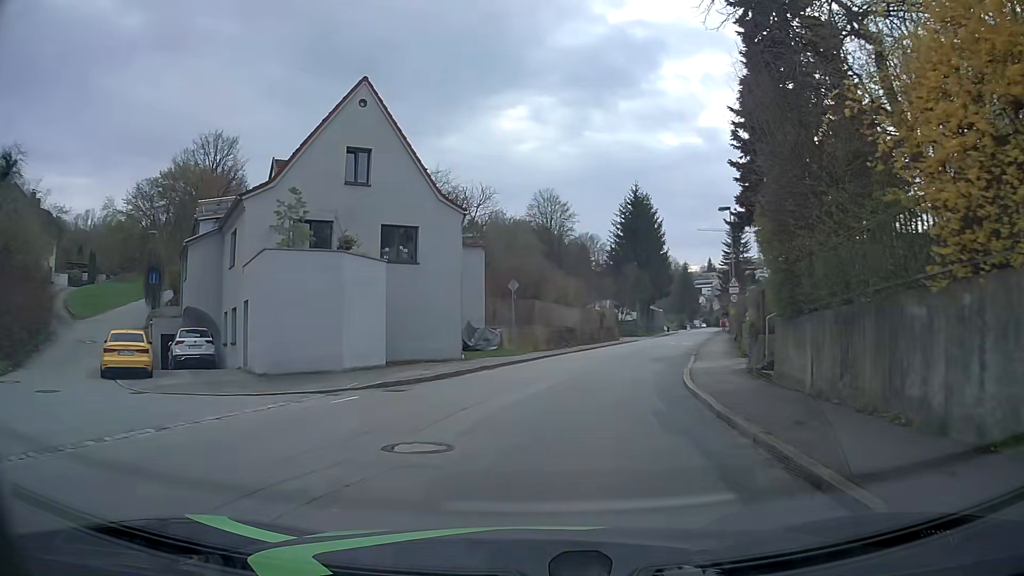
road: residential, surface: asphalt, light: Day
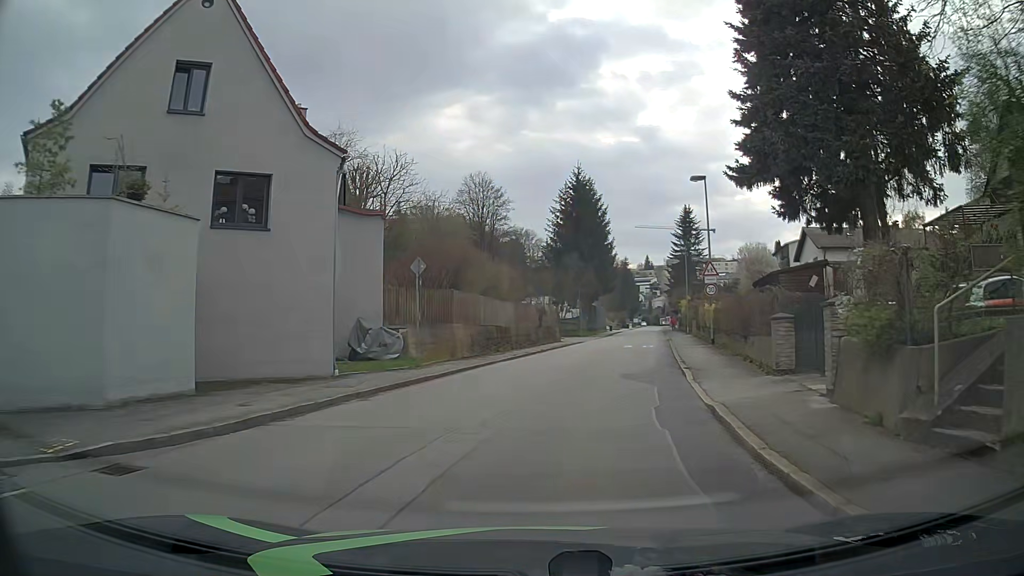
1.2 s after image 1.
(+0.4, +8.7) m; +6°
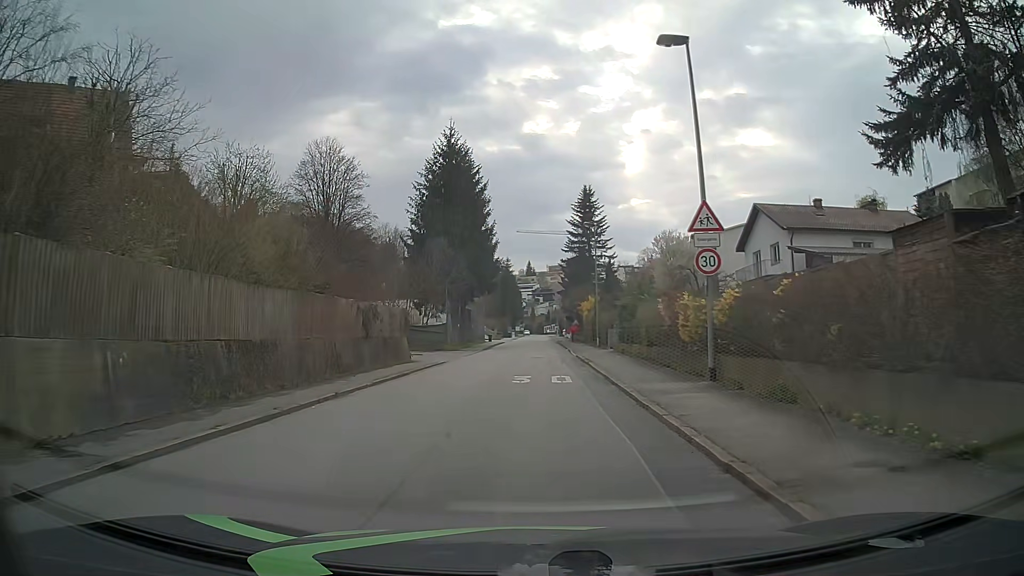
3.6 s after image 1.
(+1.7, +17.5) m; +11°
(0, +10) (0, +20) (0, +30) (0, +40) (0, +50) (0, +60) (0, +70) (-1, +80) (-1, +90) (-1, +100) m
